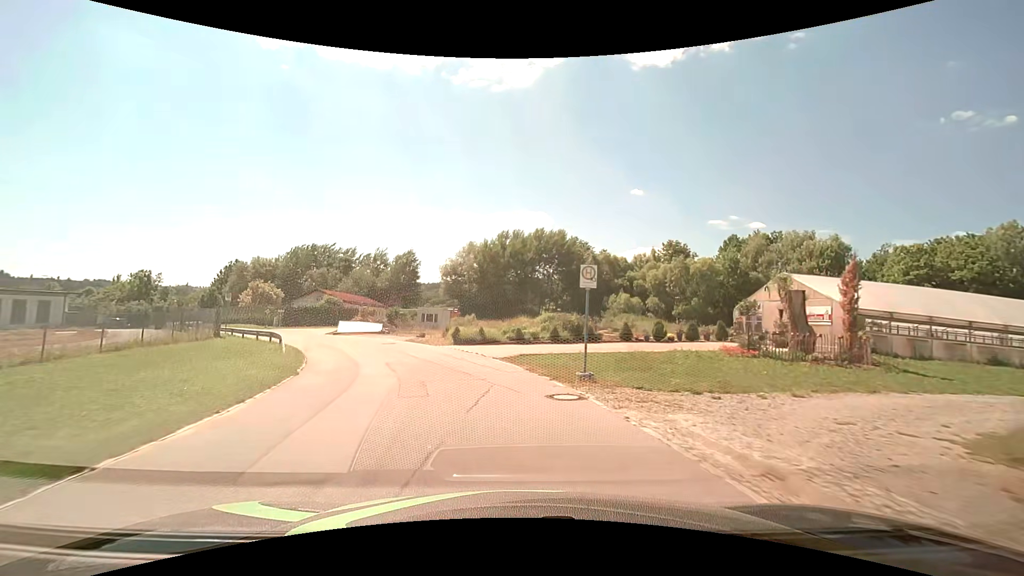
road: residential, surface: asphalt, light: Day
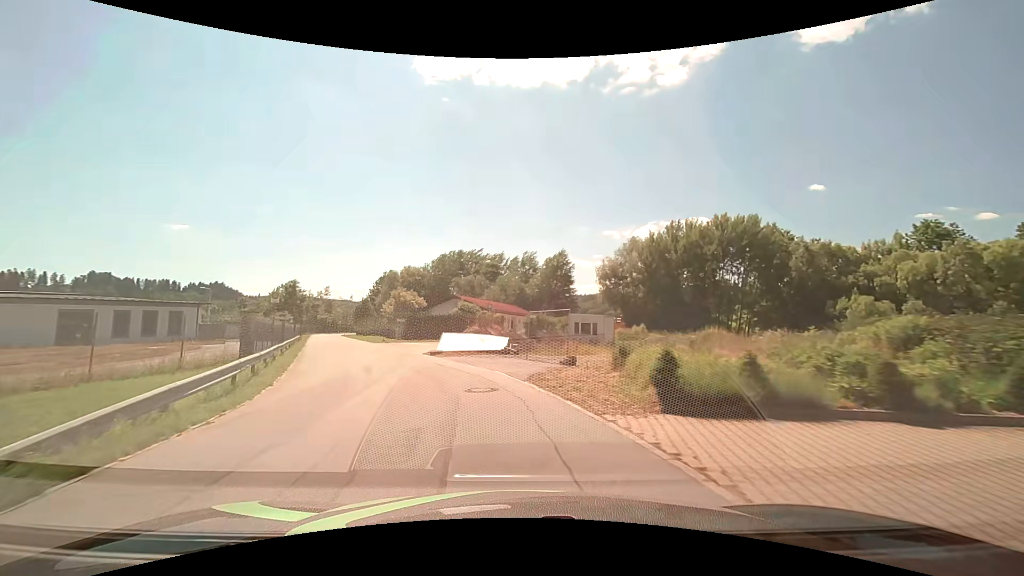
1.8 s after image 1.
(-2.5, +17.6) m; -18°
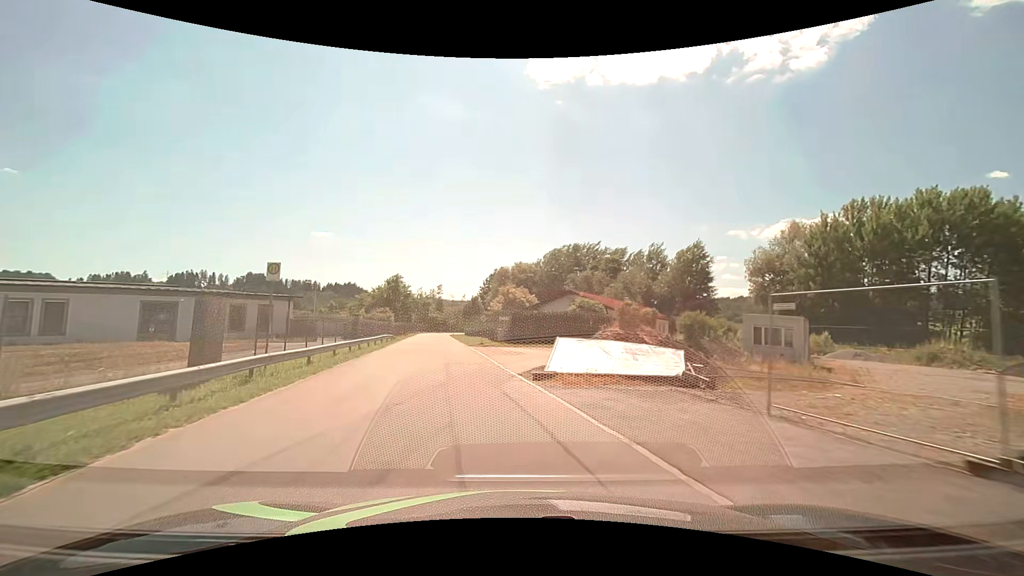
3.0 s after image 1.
(-1.4, +12.0) m; -13°
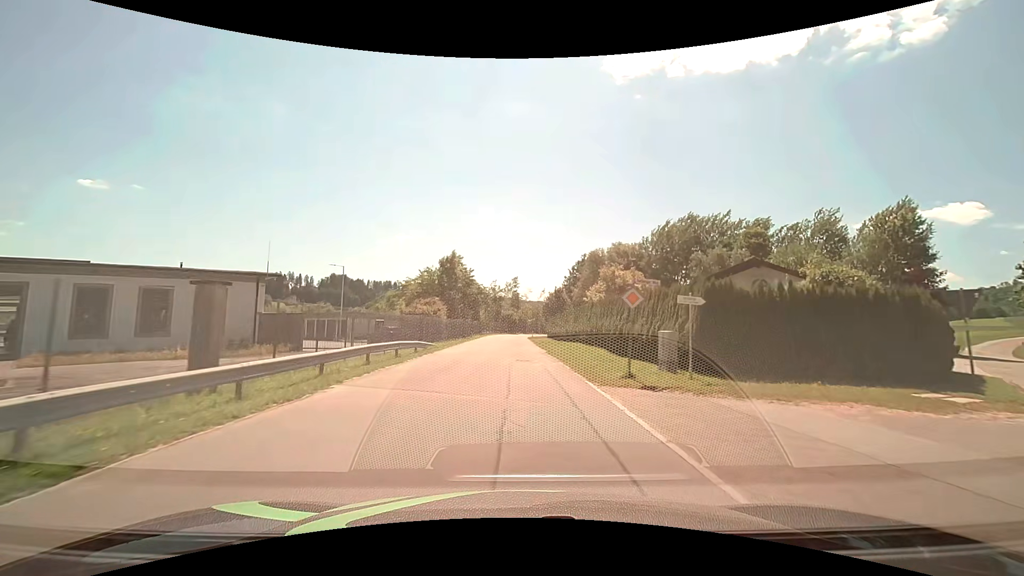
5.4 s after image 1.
(-3.3, +25.3) m; -8°
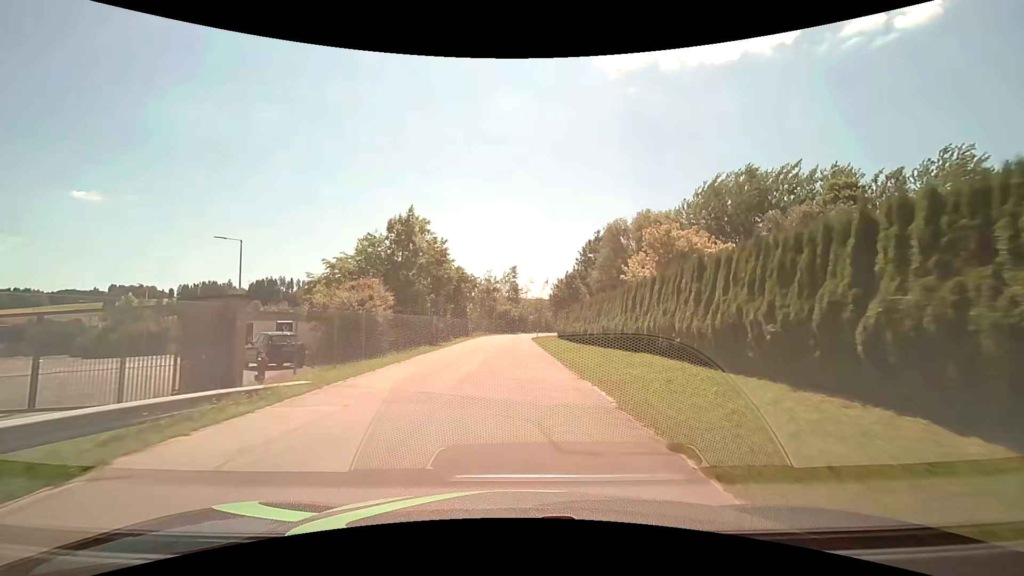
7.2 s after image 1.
(-0.2, +20.4) m; 0°
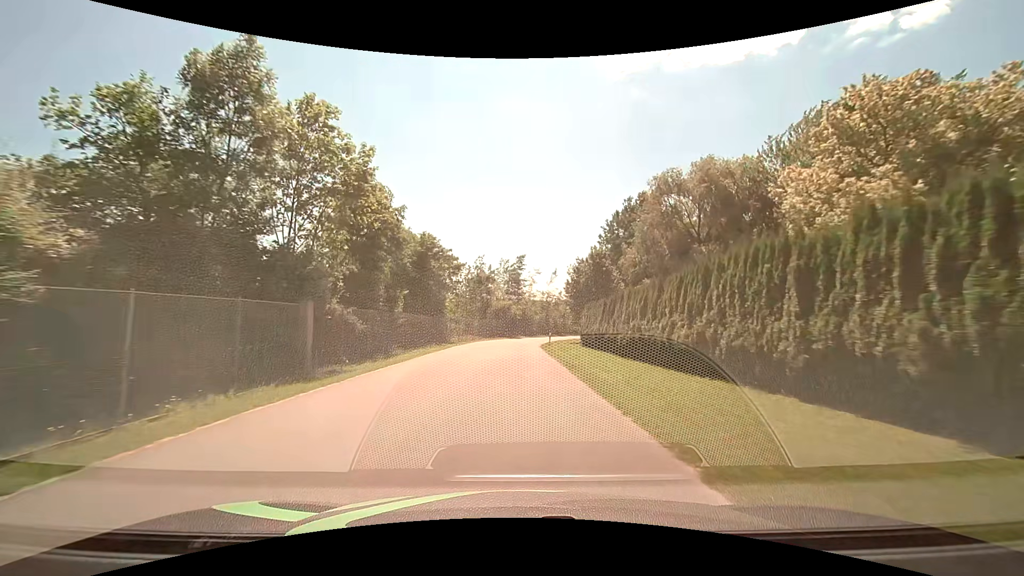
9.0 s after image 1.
(-0.2, +21.3) m; 0°
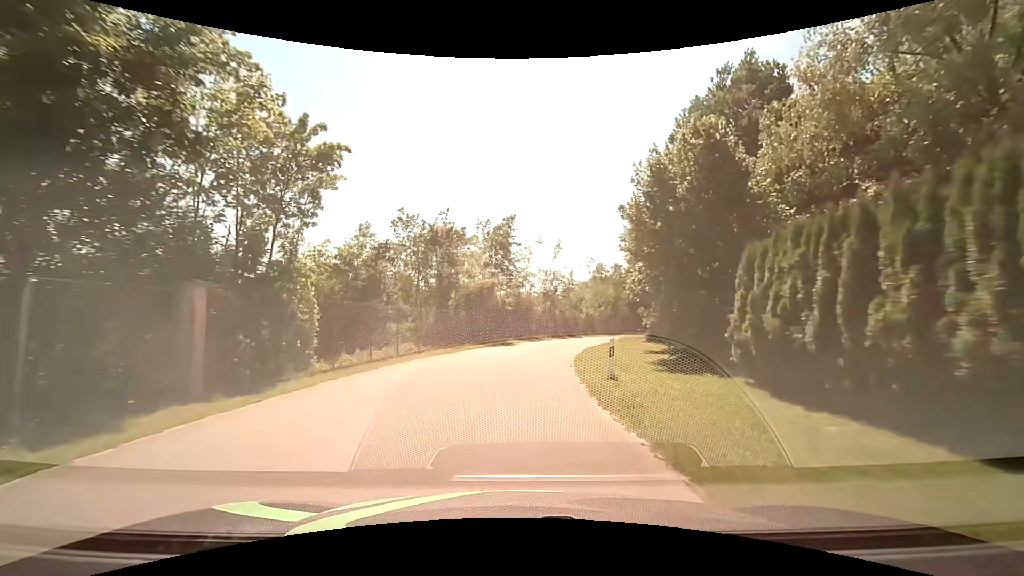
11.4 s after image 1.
(+0.1, +28.9) m; +1°
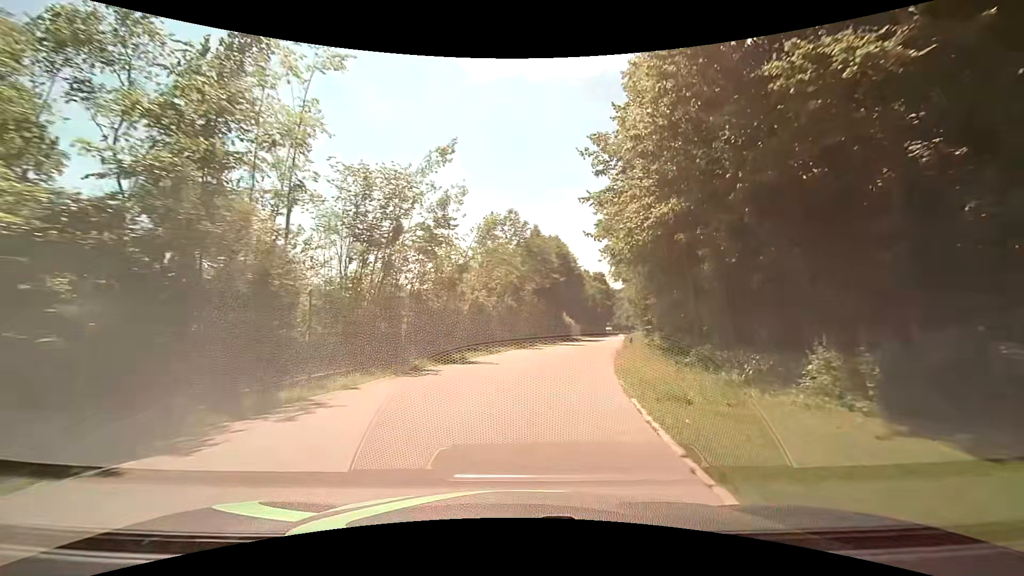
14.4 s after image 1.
(+3.2, +36.2) m; +14°
(0, +10) (+2, +20) (+4, +30) (+6, +39) (+8, +49) (+11, +59) (+13, +69) (+15, +78) (+17, +88) (+19, +98) m
